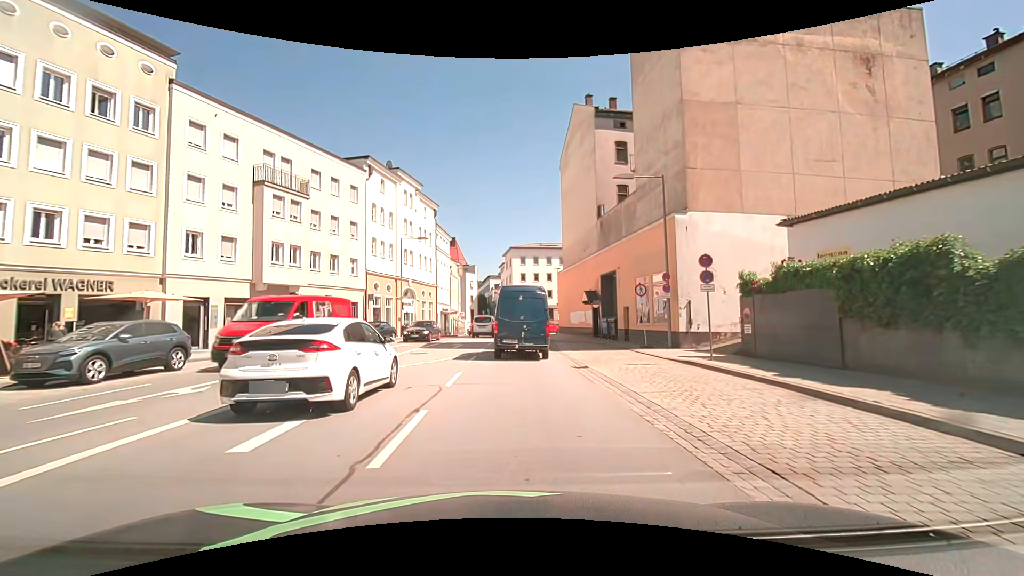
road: primary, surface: asphalt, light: Day
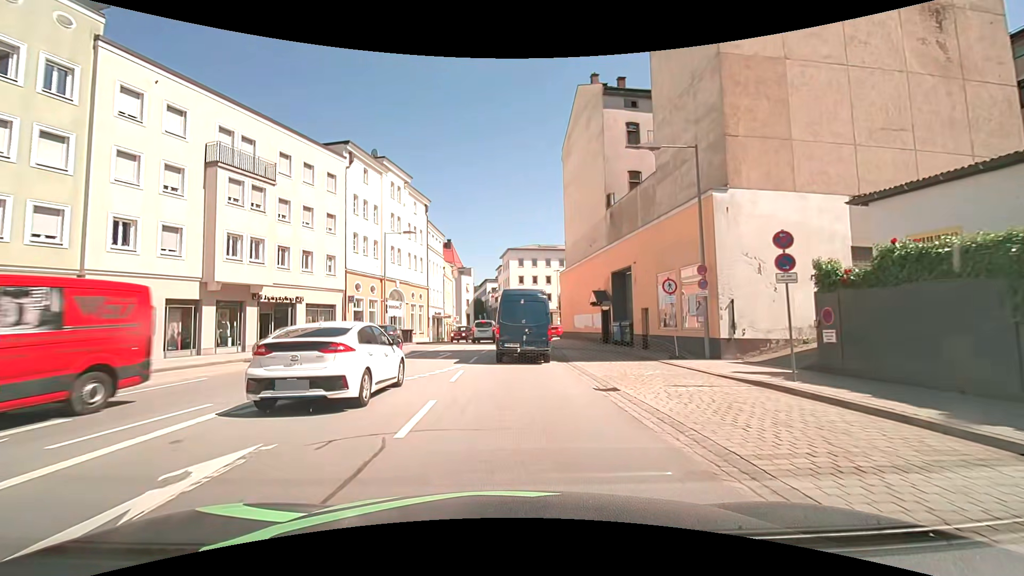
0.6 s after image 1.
(0.0, +4.5) m; +1°
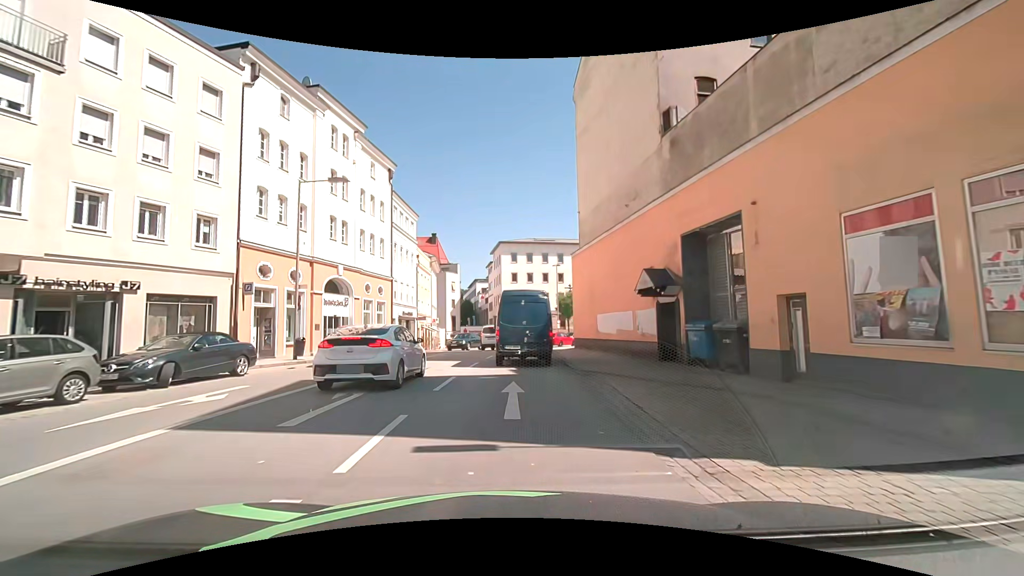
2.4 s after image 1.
(+0.1, +13.5) m; +2°
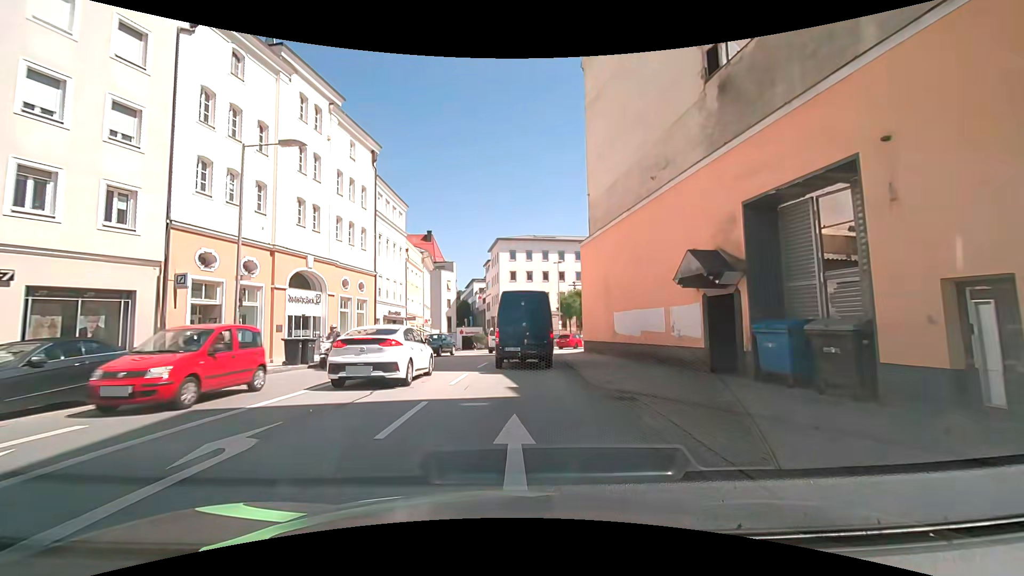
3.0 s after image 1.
(-0.1, +4.6) m; -2°
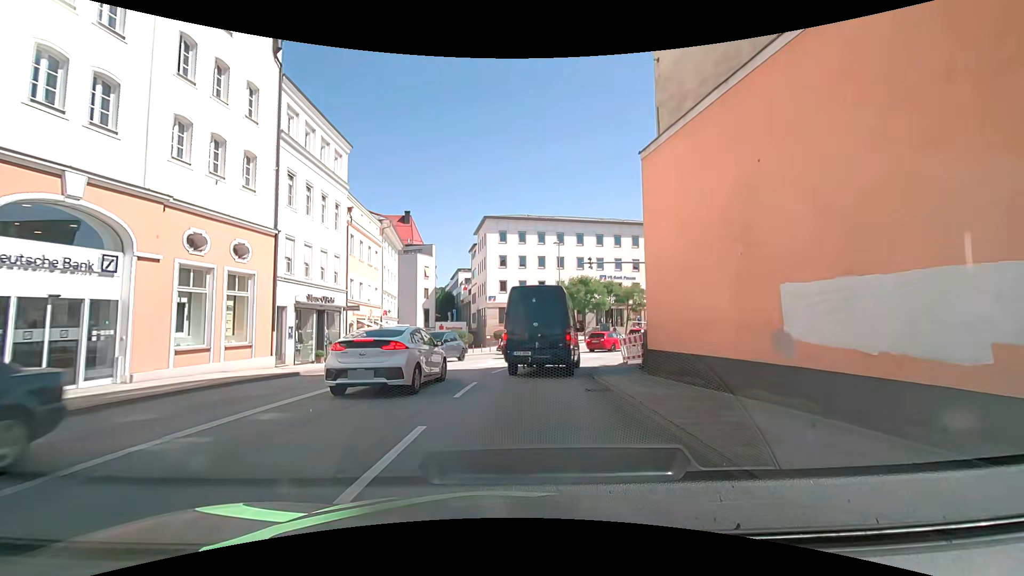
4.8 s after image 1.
(0.0, +14.2) m; -1°
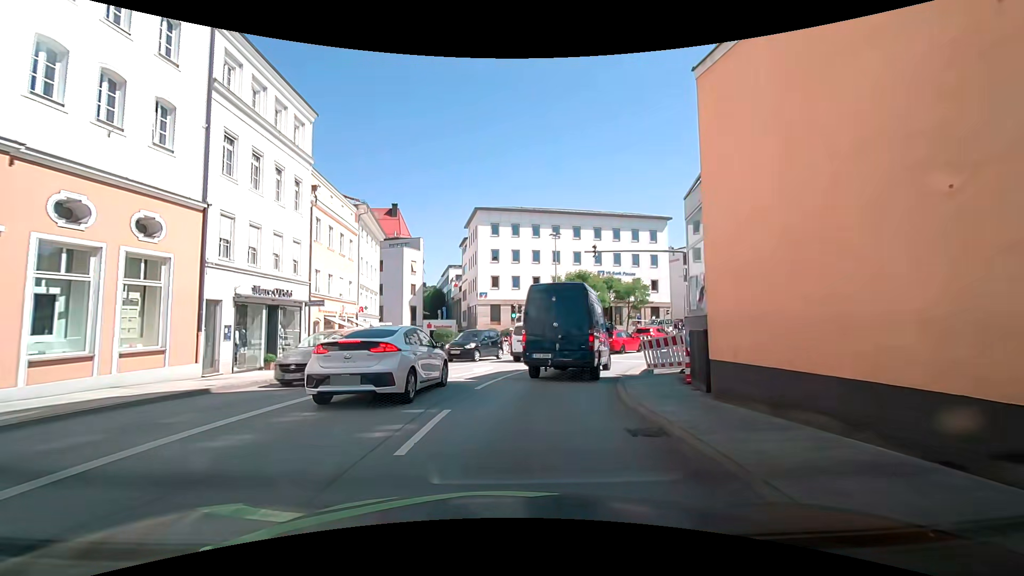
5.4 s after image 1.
(0.0, +4.5) m; -1°
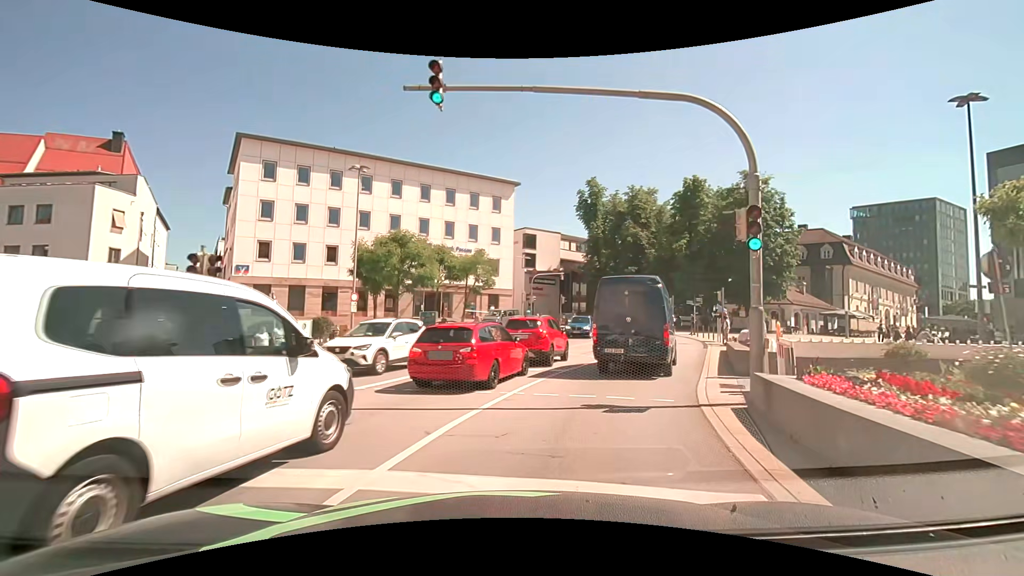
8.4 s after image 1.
(+3.9, +19.4) m; +24°
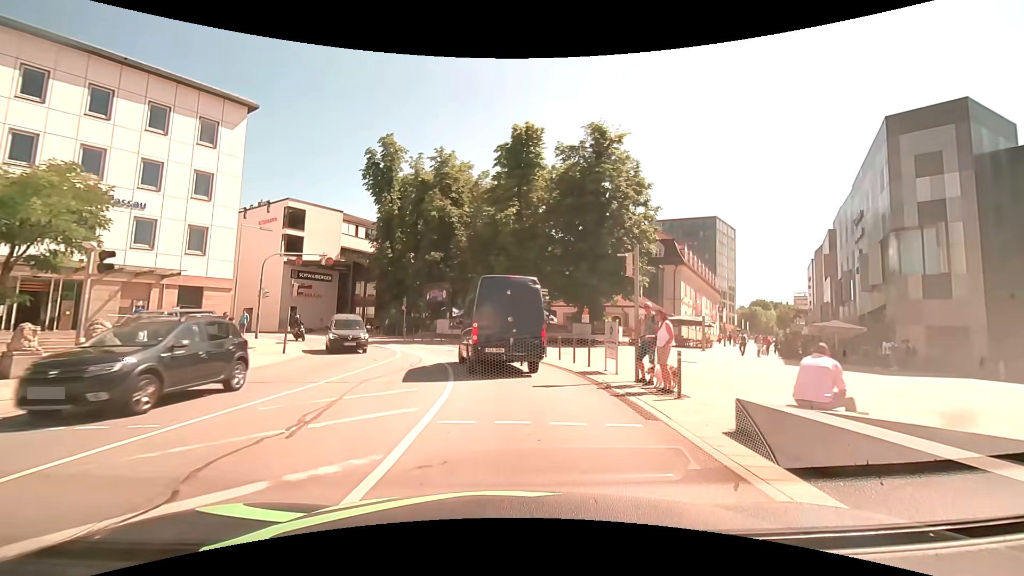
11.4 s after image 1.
(+5.1, +20.1) m; +23°
(0, +10) (-1, +20) (-4, +29) (-10, +38) (-17, +45) (-25, +51) (-33, +57) (-41, +63) (-48, +70) (-56, +76) m
